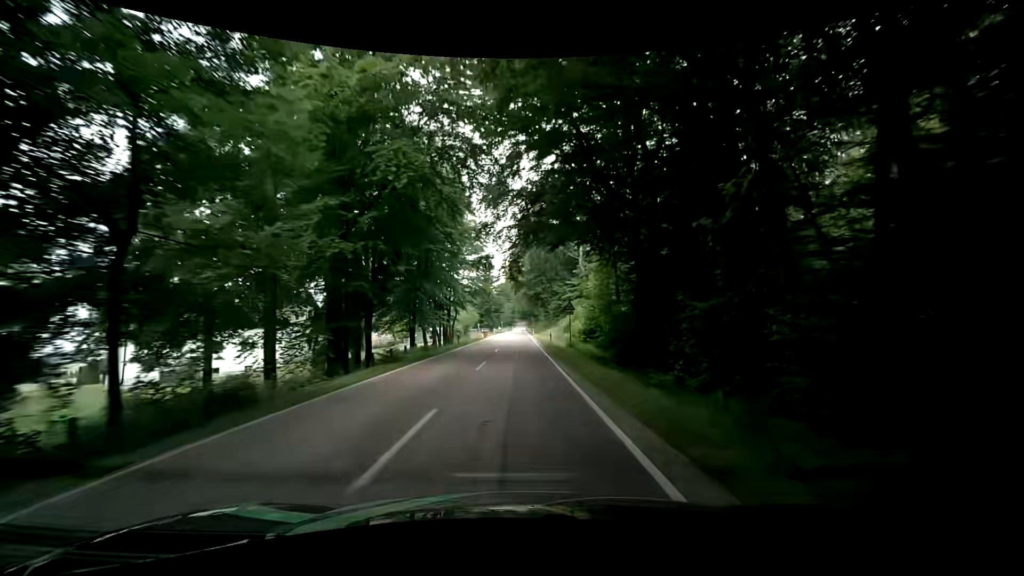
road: secondary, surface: asphalt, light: Day
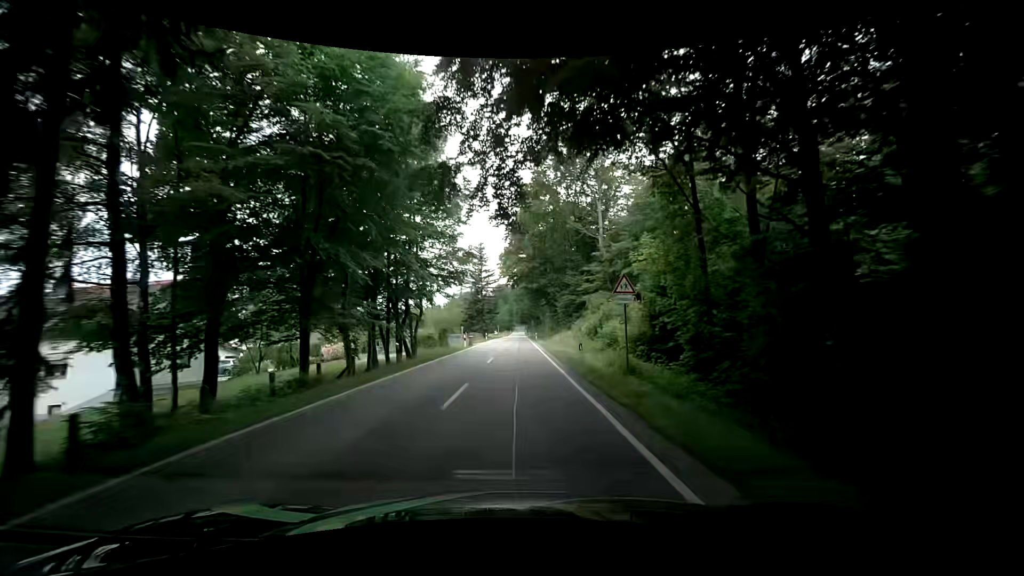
(+0.2, +19.5) m; +1°
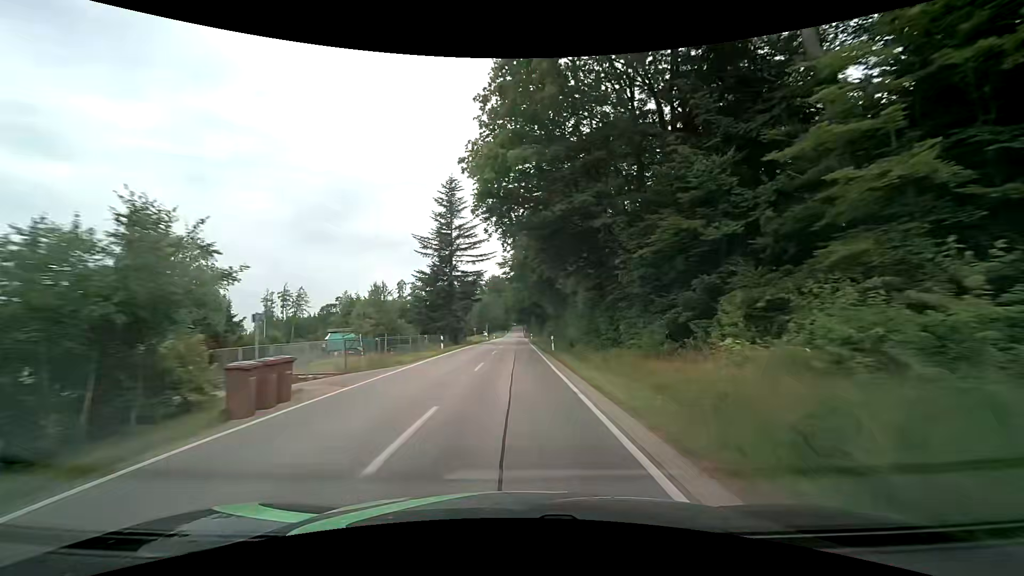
(0.0, +39.7) m; 0°
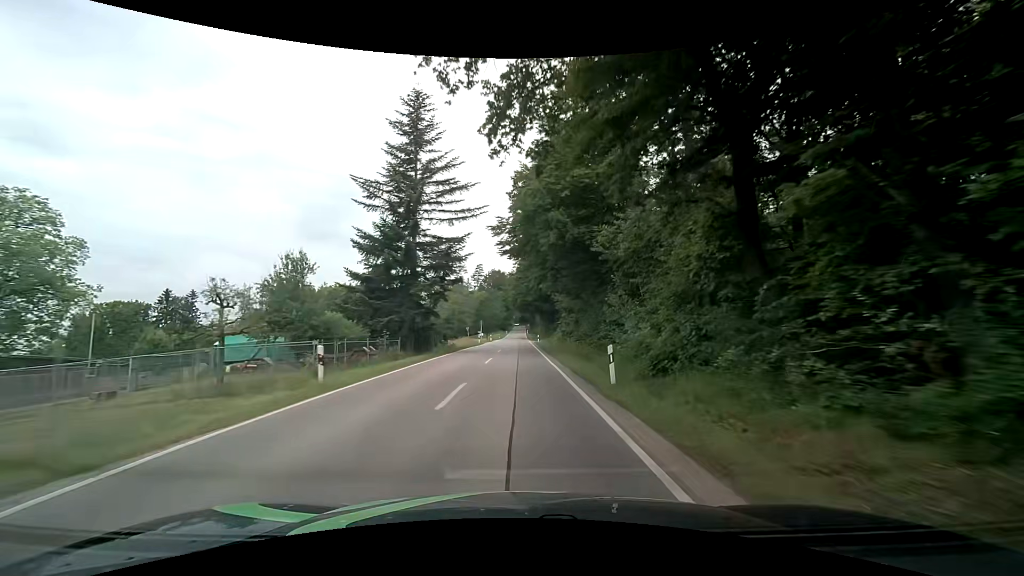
(0.0, +19.6) m; +1°
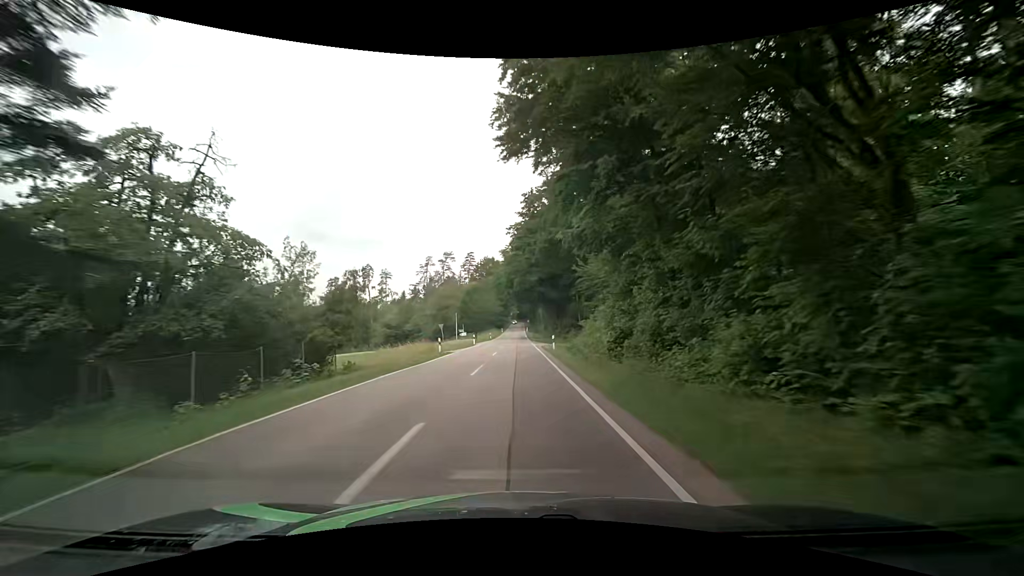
(-0.3, +29.2) m; -1°
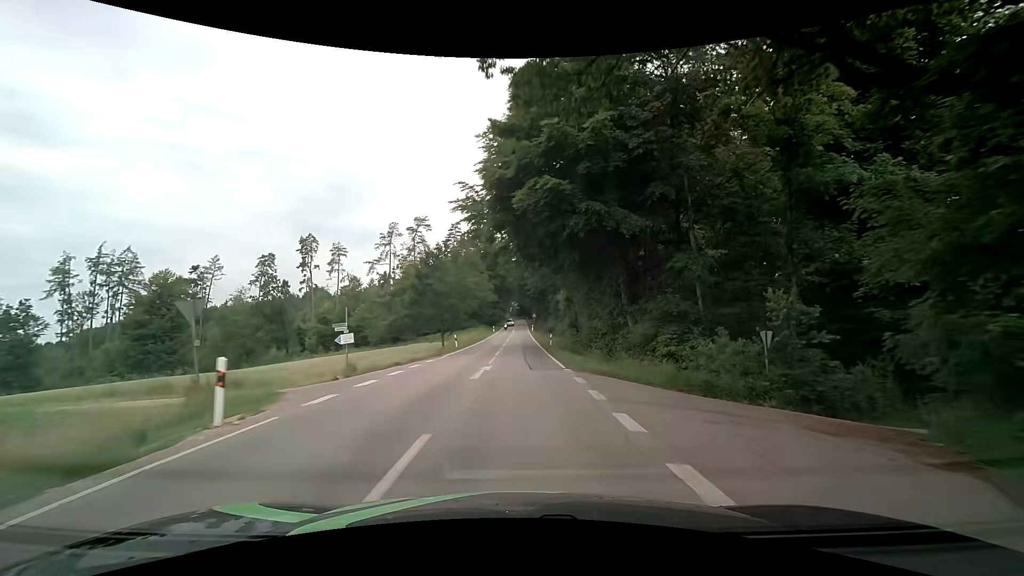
(+0.1, +48.5) m; +1°
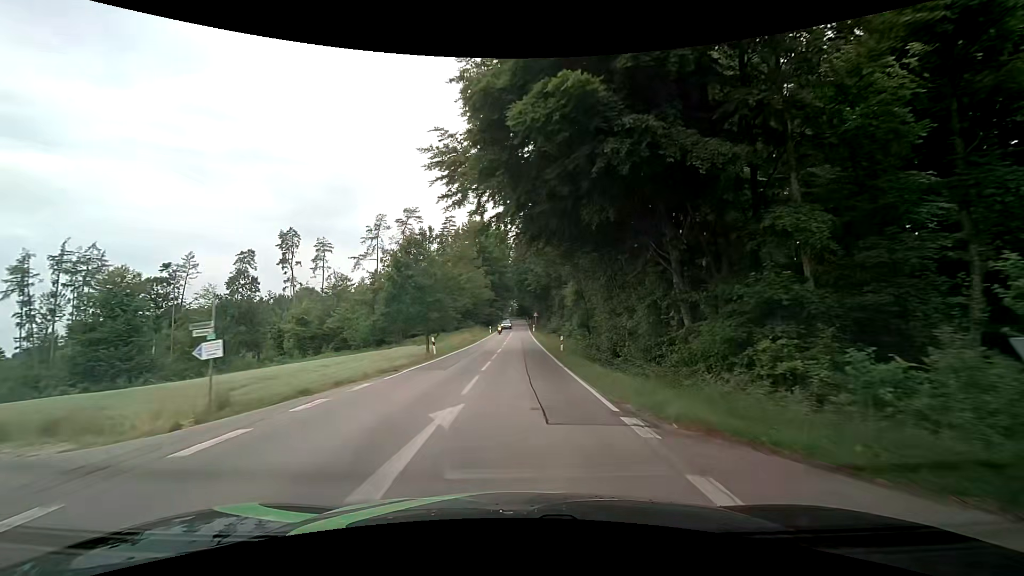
(-0.1, +9.6) m; -1°
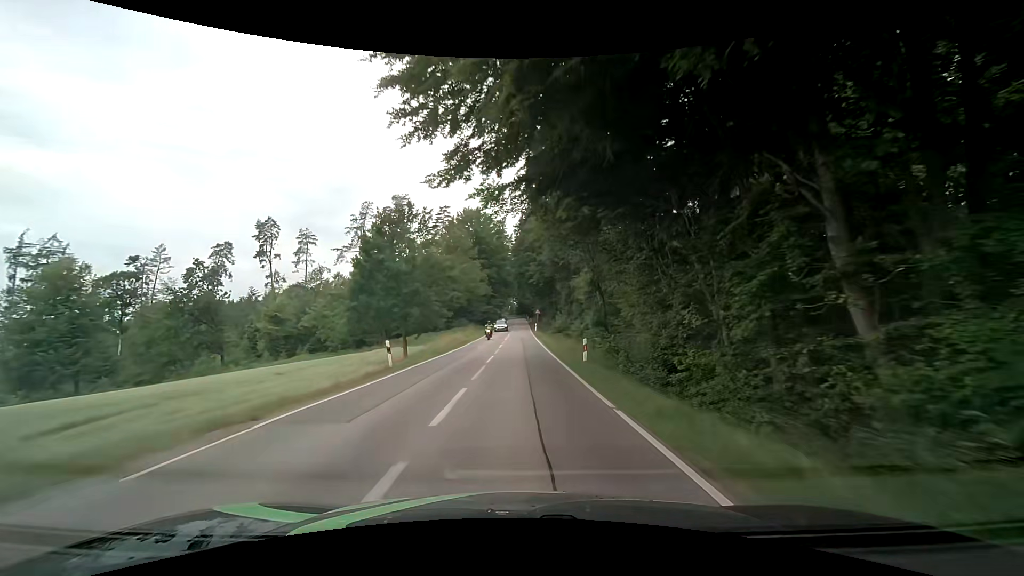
(+0.1, +9.6) m; 0°
(0, +10) (0, +20) (0, +30) (0, +40) (0, +50) (0, +60) (0, +70) (0, +80) (0, +90) (+1, +100) m
